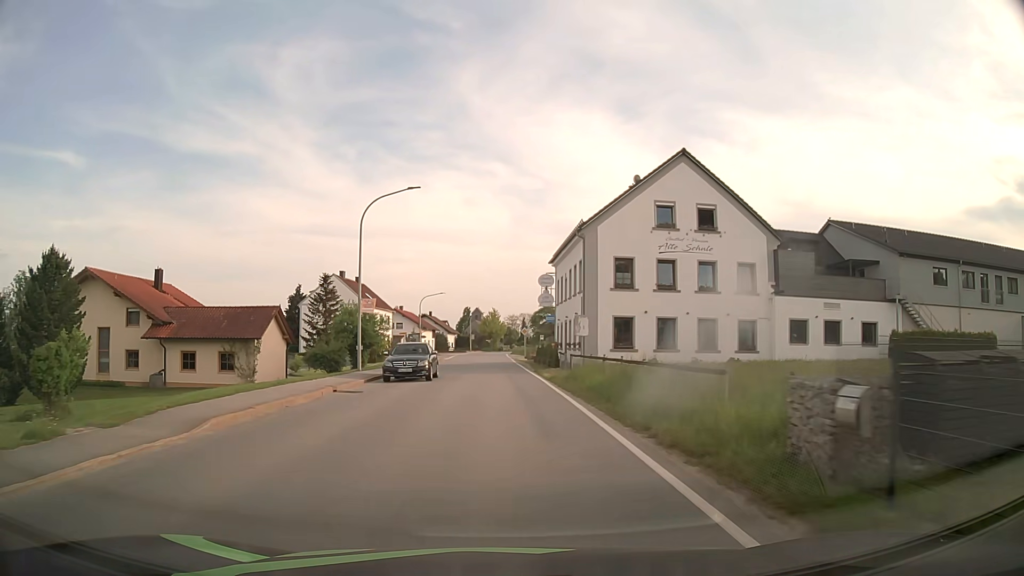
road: secondary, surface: asphalt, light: Day
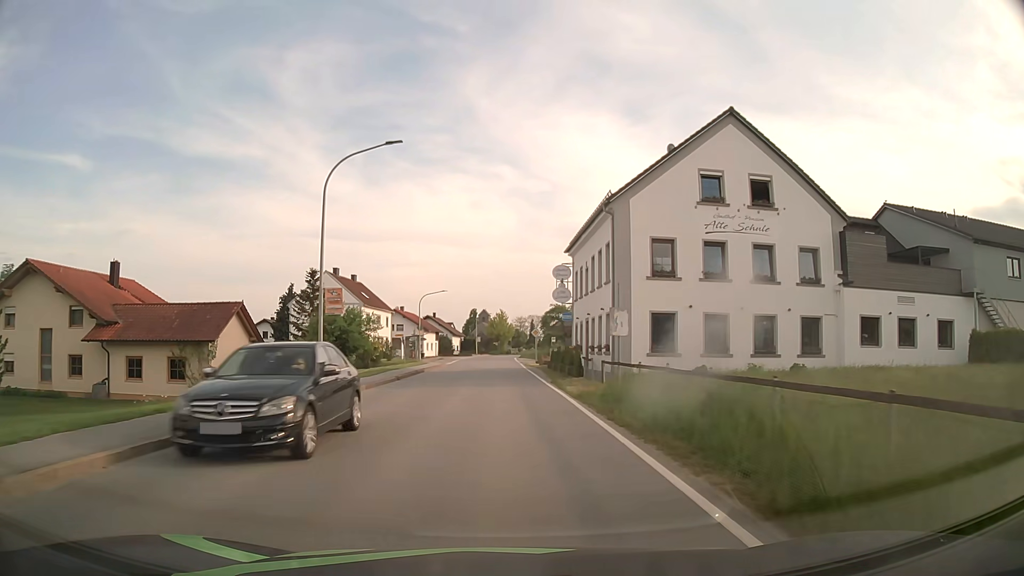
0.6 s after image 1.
(-0.1, +7.5) m; -1°
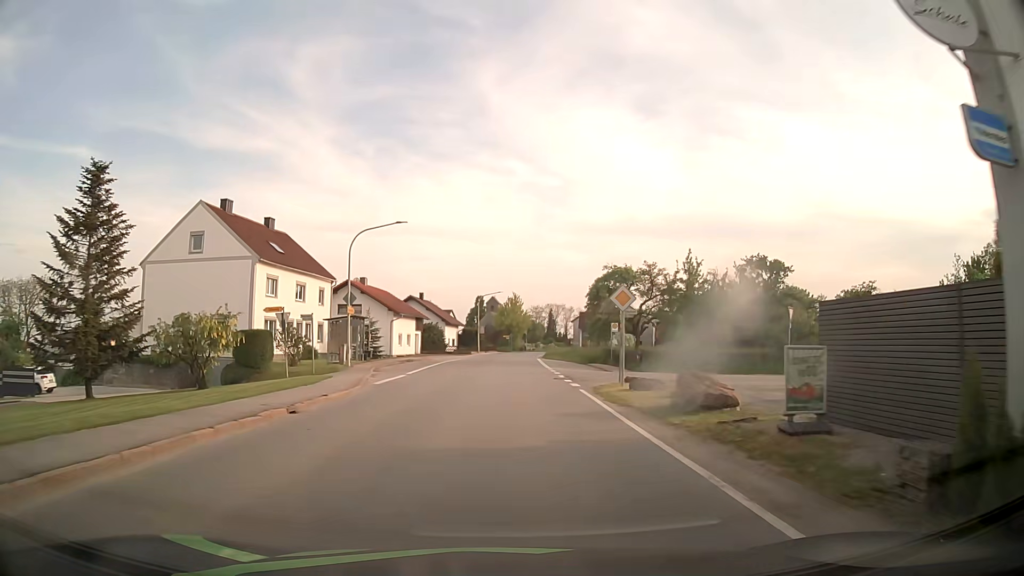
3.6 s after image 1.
(-0.7, +37.9) m; -1°
(0, +10) (0, +20) (0, +30) (0, +40) (+1, +50) (+1, +60) (+2, +70) (+2, +80) (+3, +90) (+4, +100) m
